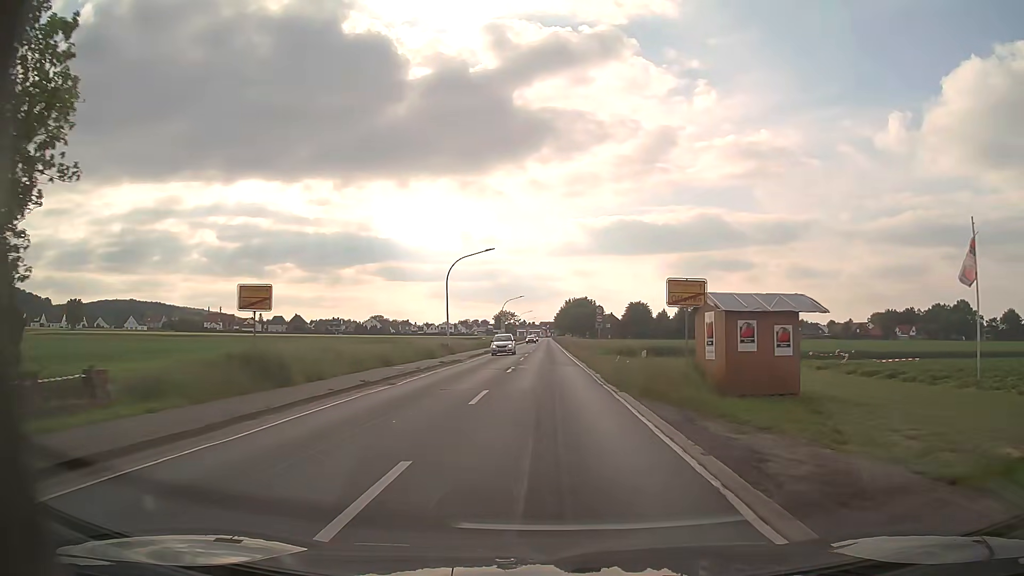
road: primary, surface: asphalt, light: Day
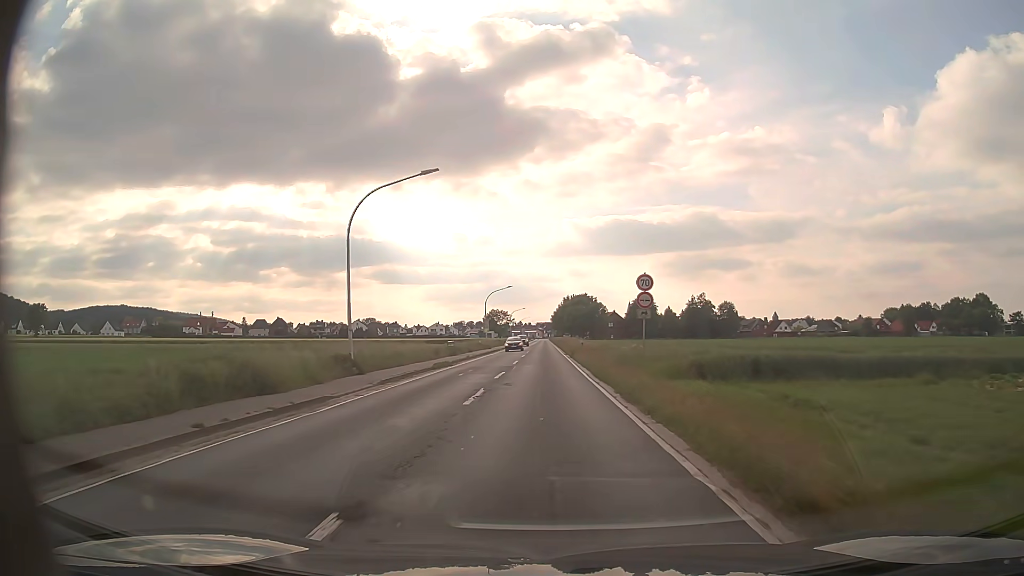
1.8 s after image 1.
(0.0, +23.9) m; 0°
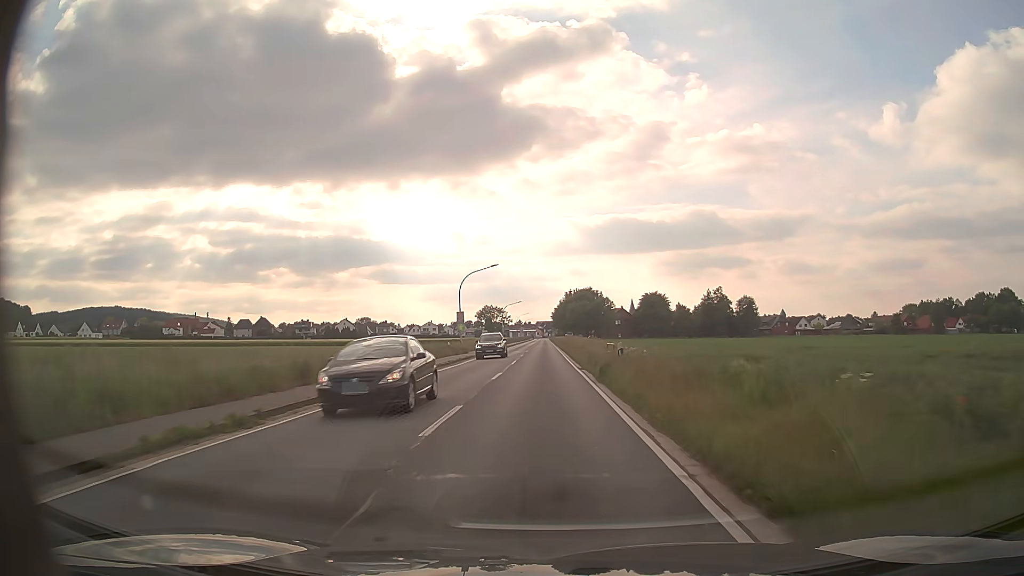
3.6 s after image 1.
(0.0, +24.8) m; 0°
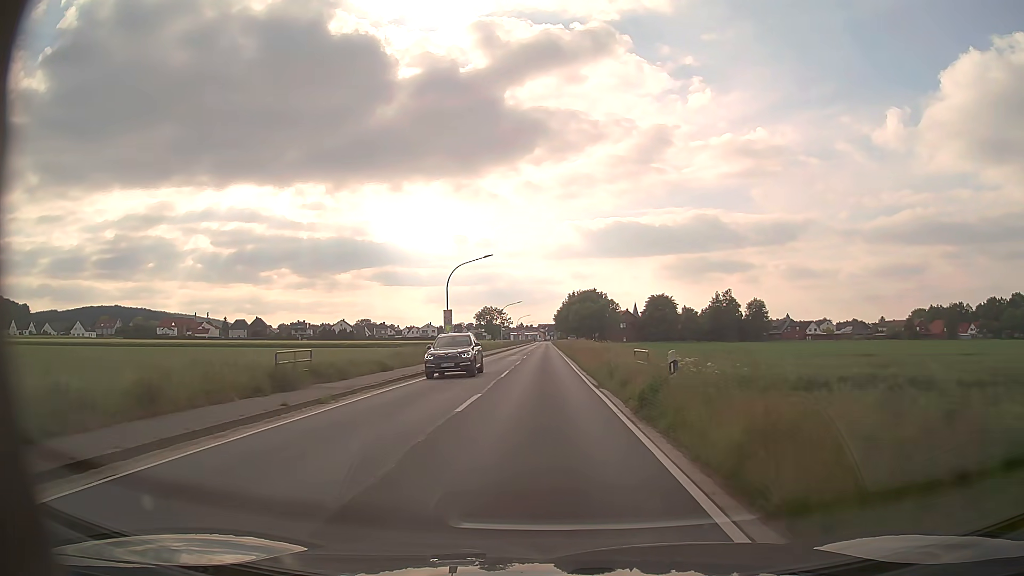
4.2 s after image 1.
(0.0, +8.8) m; 0°
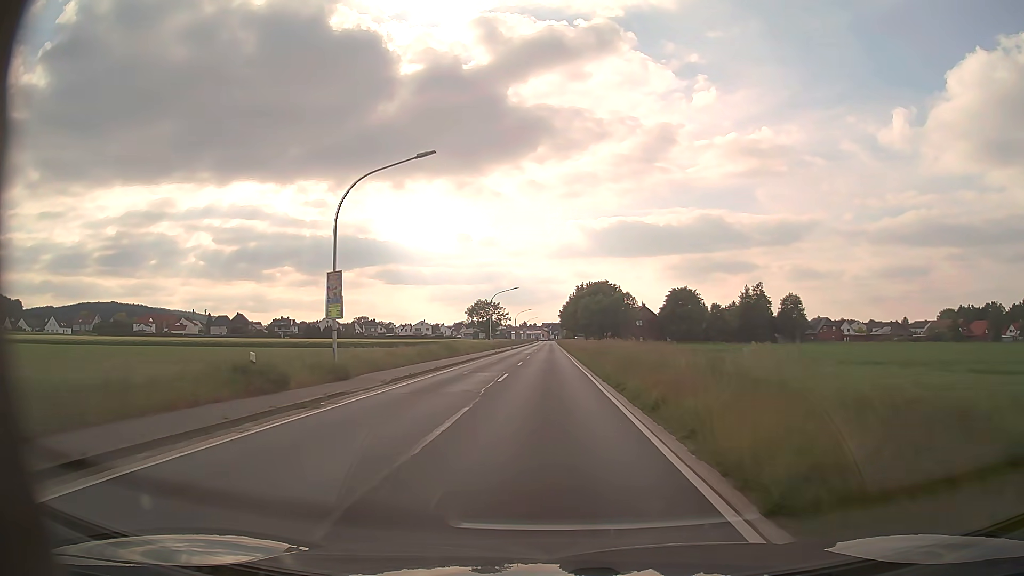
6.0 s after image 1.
(0.0, +28.5) m; 0°
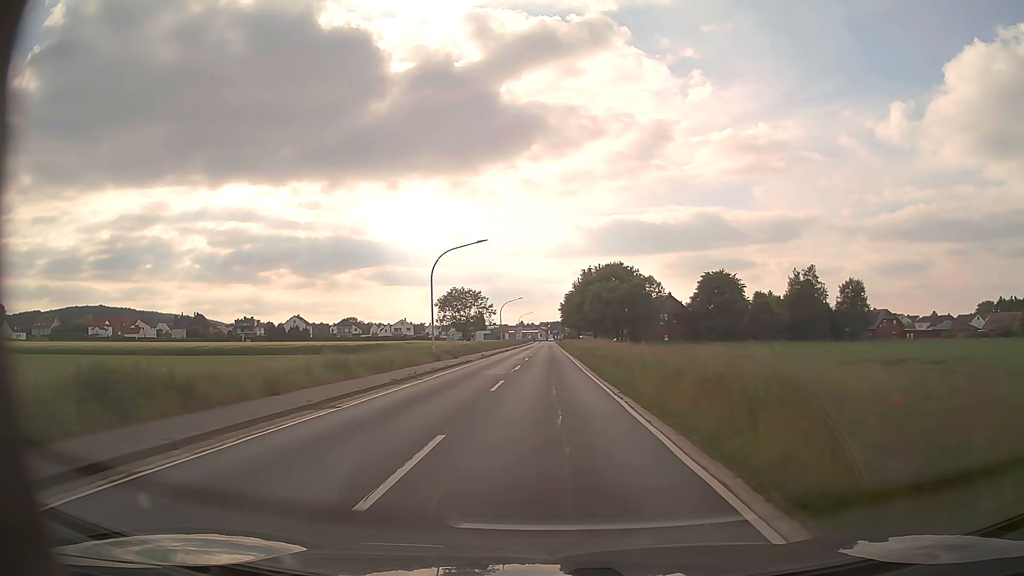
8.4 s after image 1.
(0.0, +40.5) m; 0°
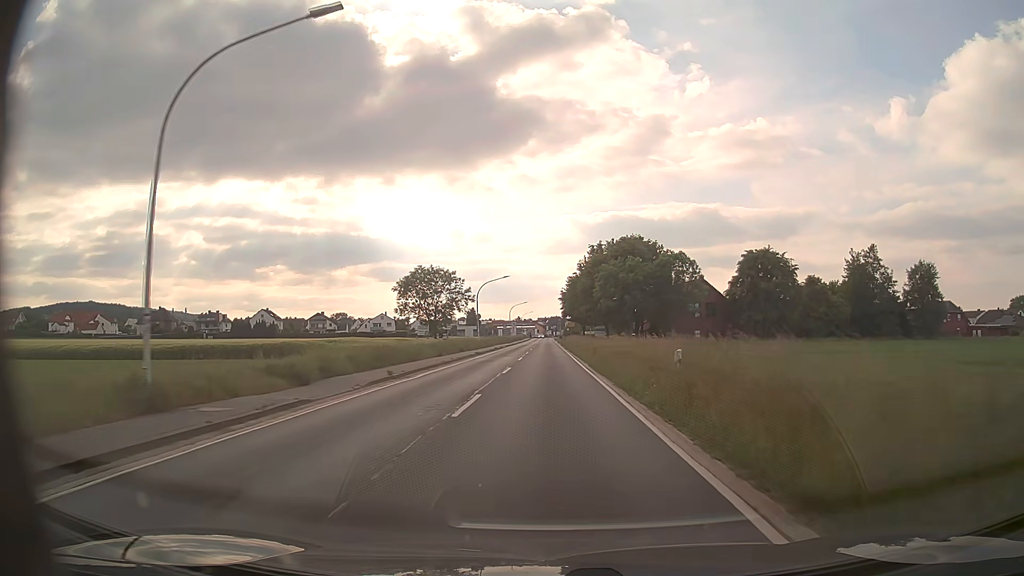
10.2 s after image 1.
(+0.1, +31.2) m; 0°
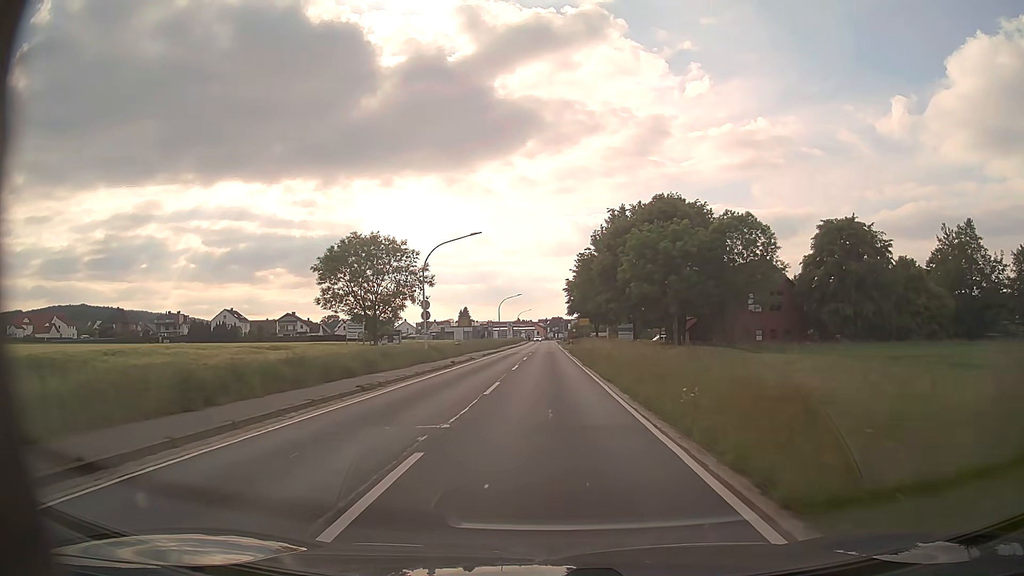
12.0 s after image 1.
(0.0, +31.6) m; 0°
(0, +10) (0, +20) (0, +30) (0, +40) (0, +50) (0, +60) (0, +70) (0, +80) (0, +90) (0, +100) m
